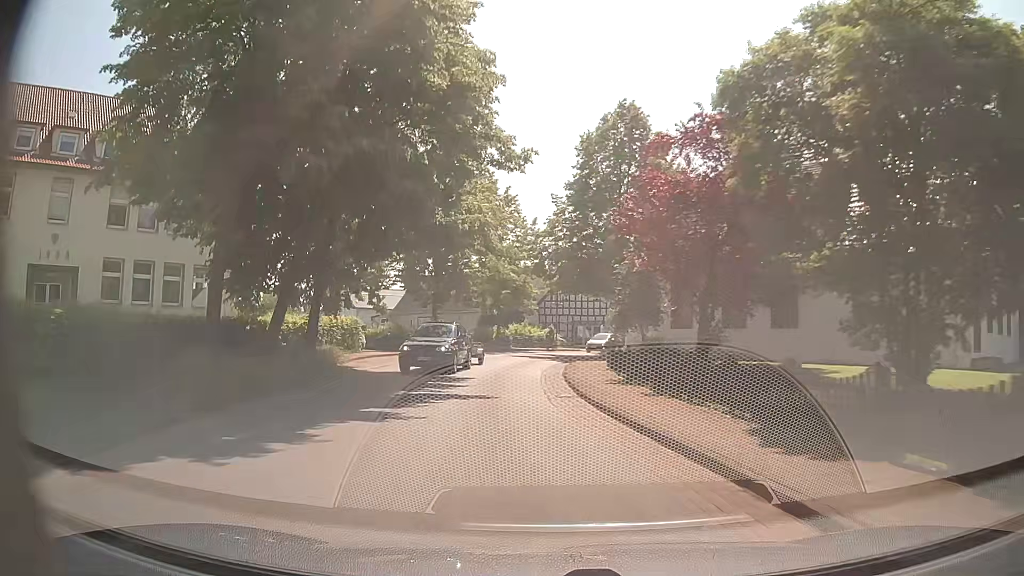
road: secondary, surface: asphalt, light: Day
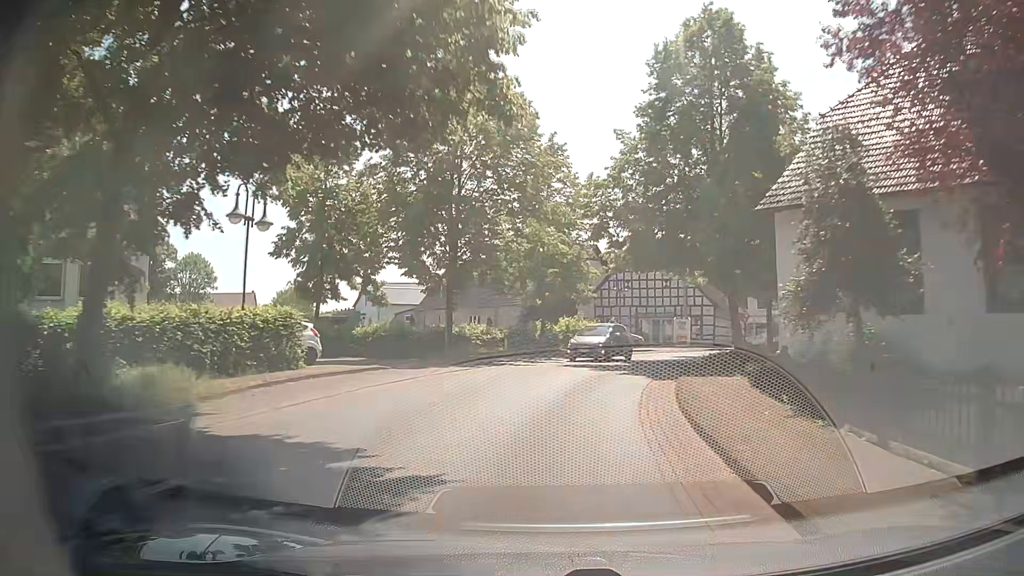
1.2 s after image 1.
(-0.6, +14.0) m; -4°
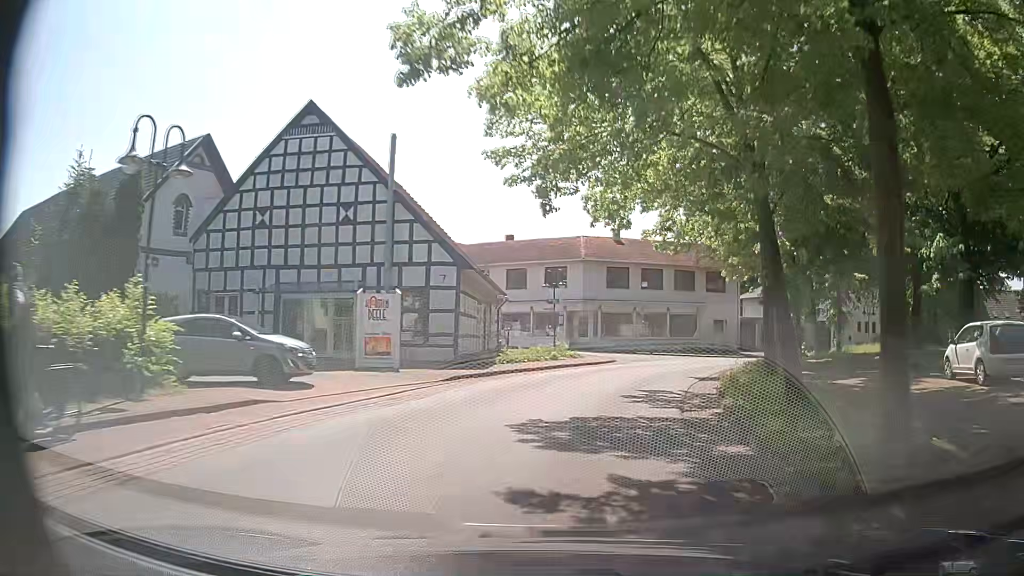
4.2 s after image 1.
(+5.6, +32.8) m; +24°
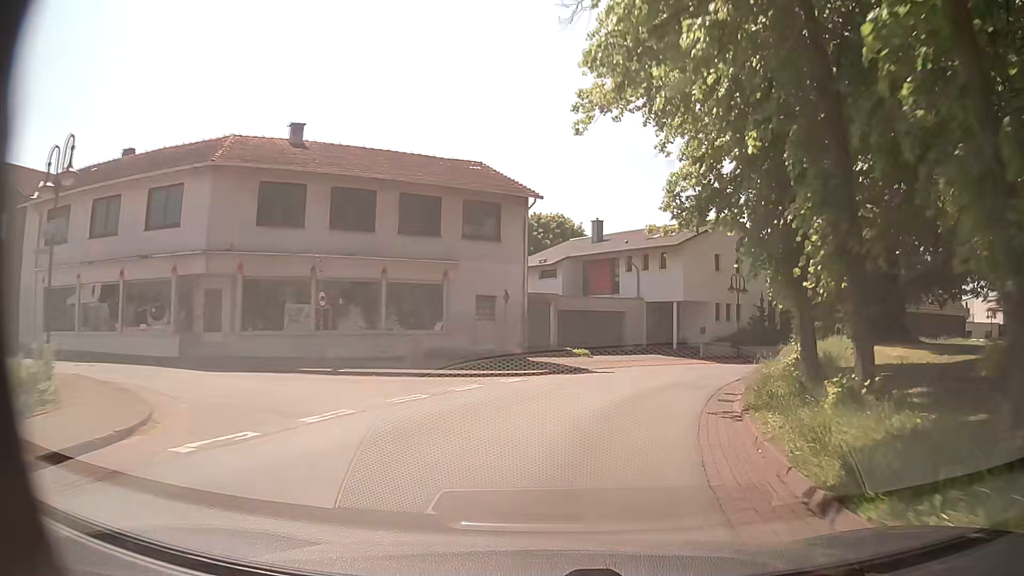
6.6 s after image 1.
(+5.1, +26.1) m; +22°
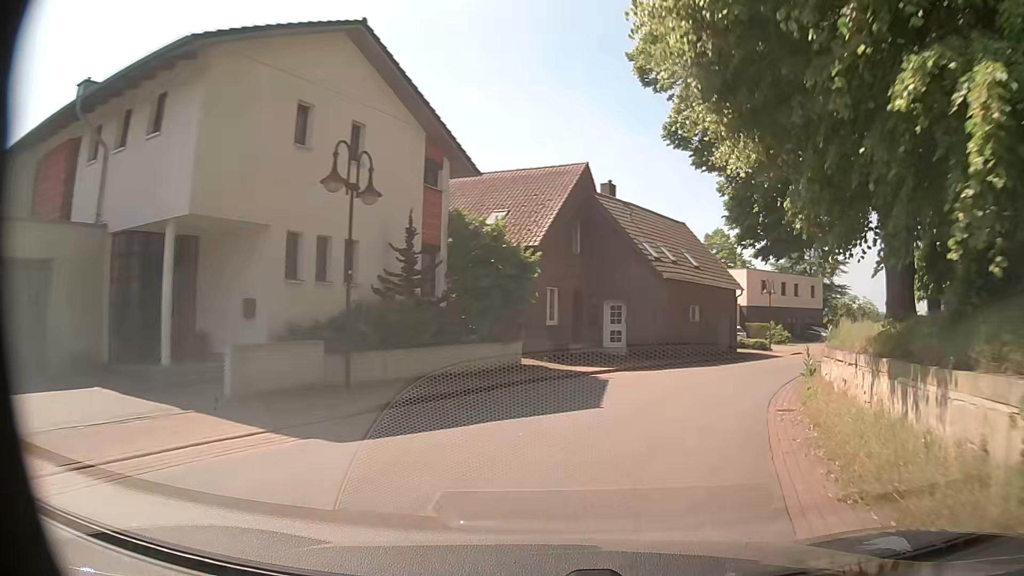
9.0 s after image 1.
(+6.0, +24.8) m; +32°
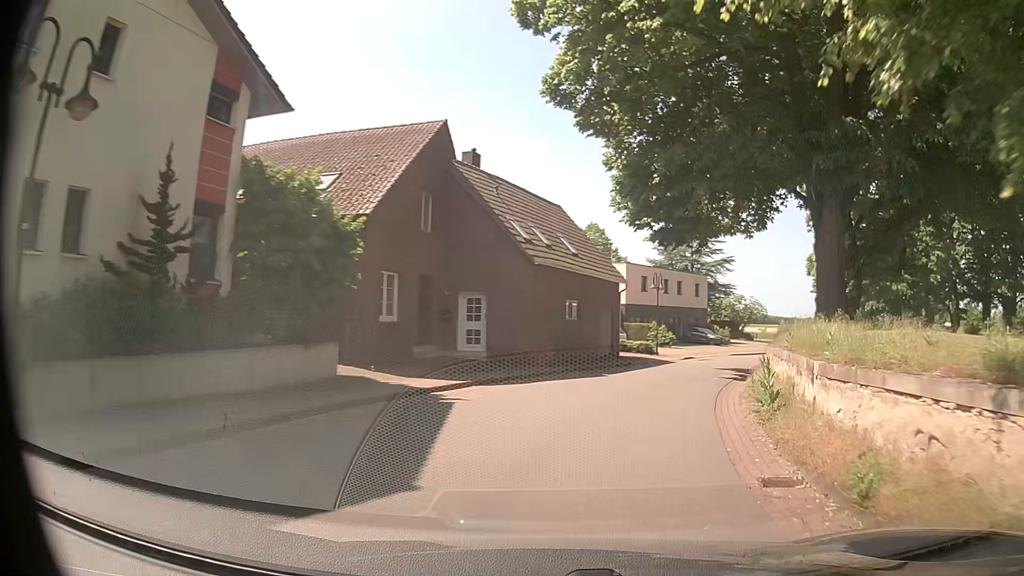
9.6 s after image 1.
(+0.5, +6.1) m; +11°
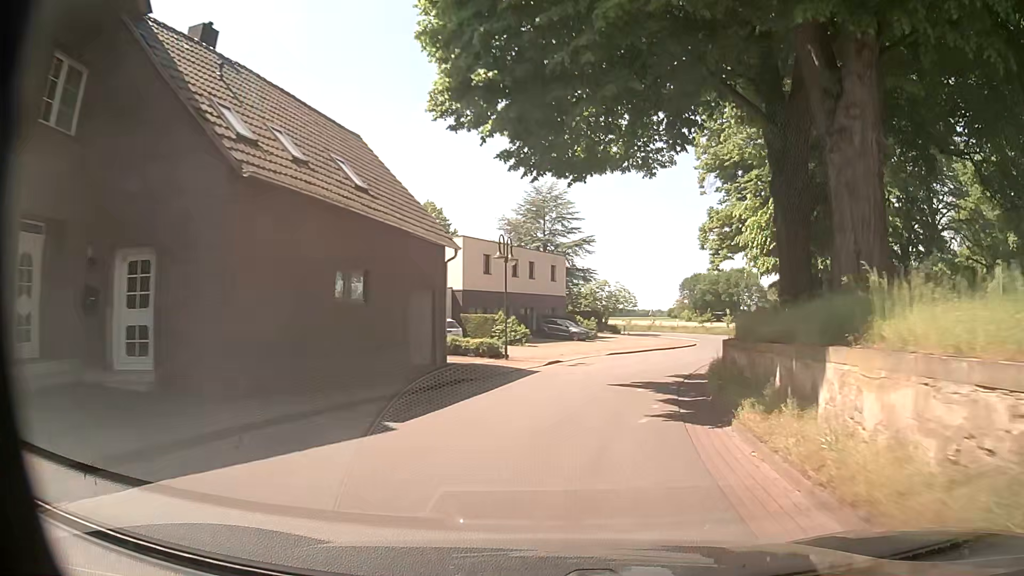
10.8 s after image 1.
(+1.9, +12.9) m; +15°
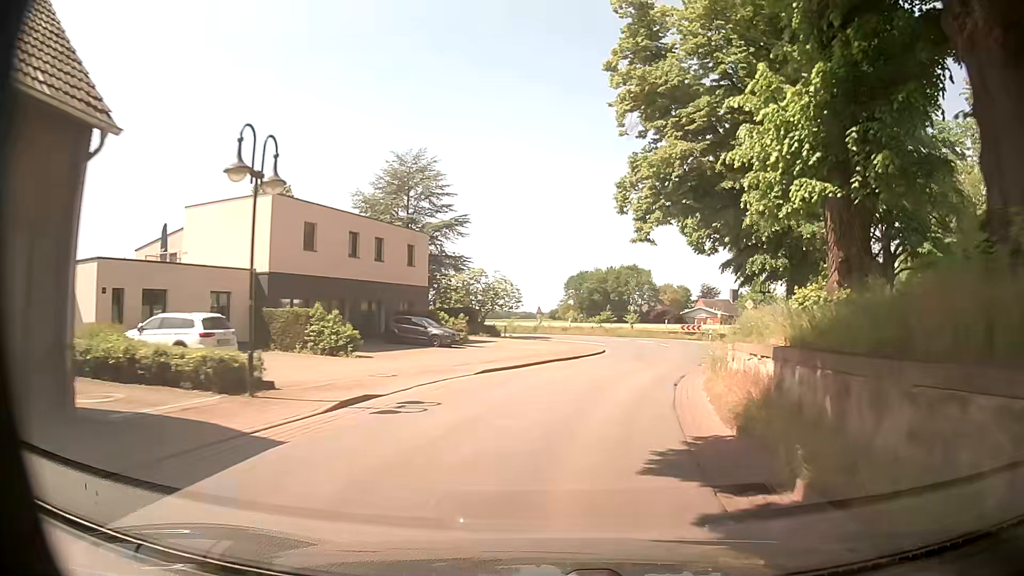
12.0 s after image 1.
(+1.1, +14.1) m; +9°
(+1, +10) (+3, +20) (+6, +29) (+8, +39) (+9, +49) (+5, +58) (-1, +66) (-10, +71) (-19, +75) (-28, +79) m
